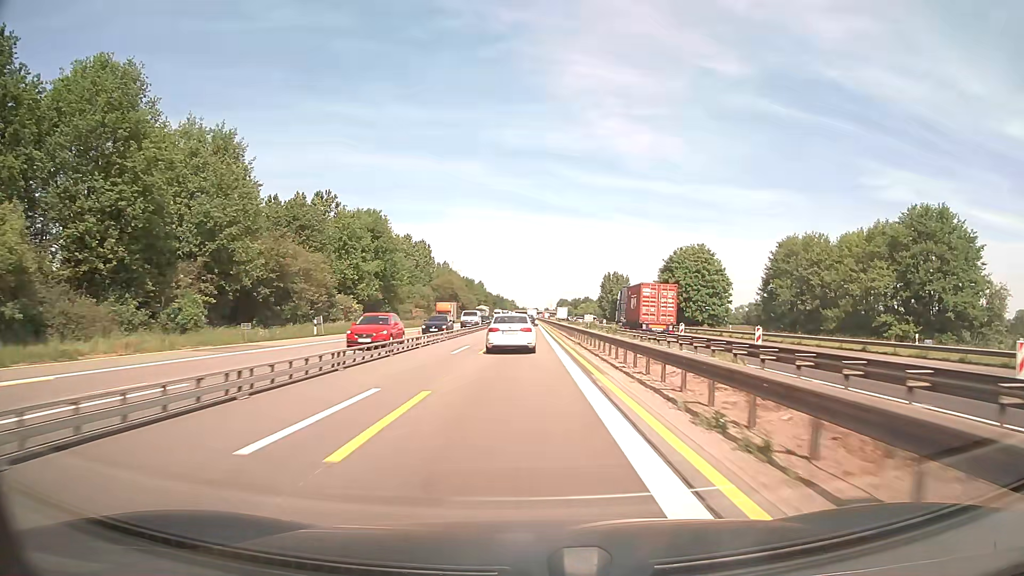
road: motorway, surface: asphalt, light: Day
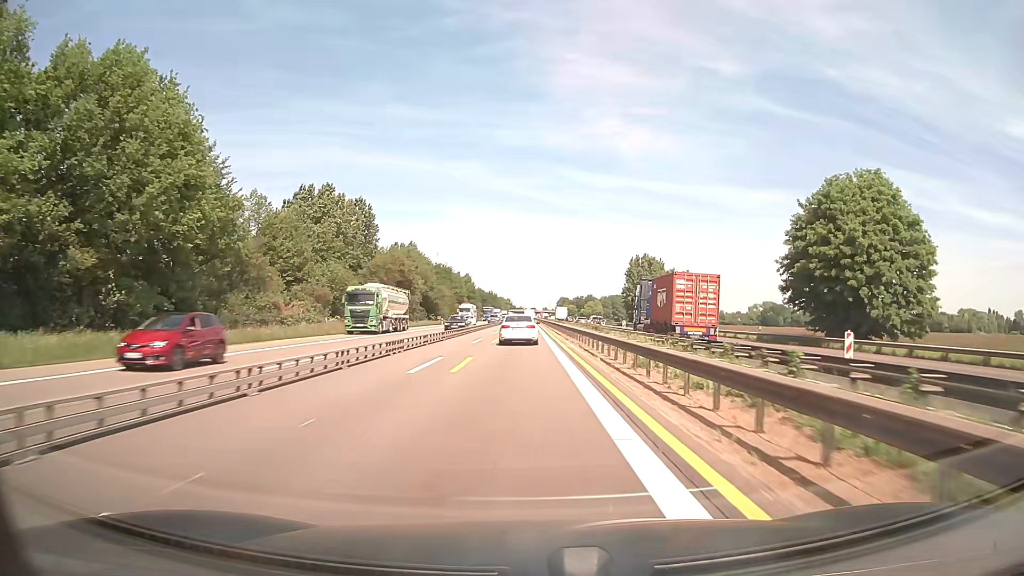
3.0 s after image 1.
(+0.3, +62.7) m; 0°
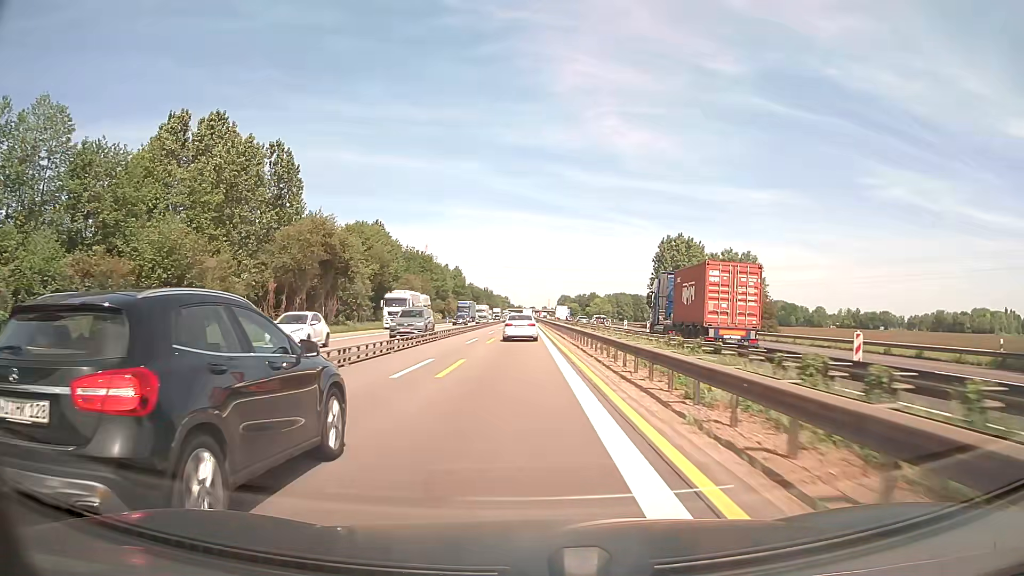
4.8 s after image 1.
(+0.1, +37.6) m; 0°
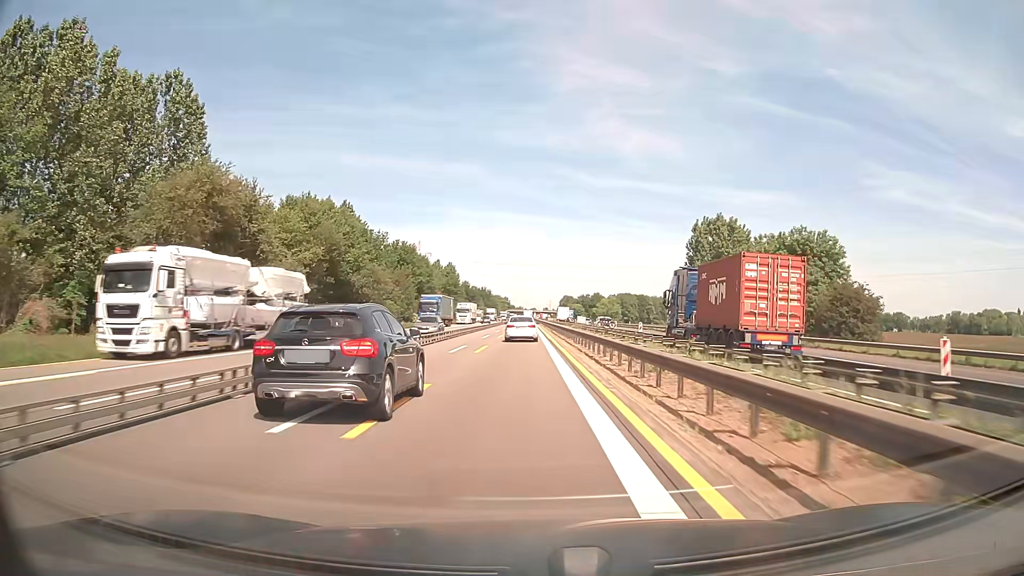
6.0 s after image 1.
(0.0, +25.1) m; 0°
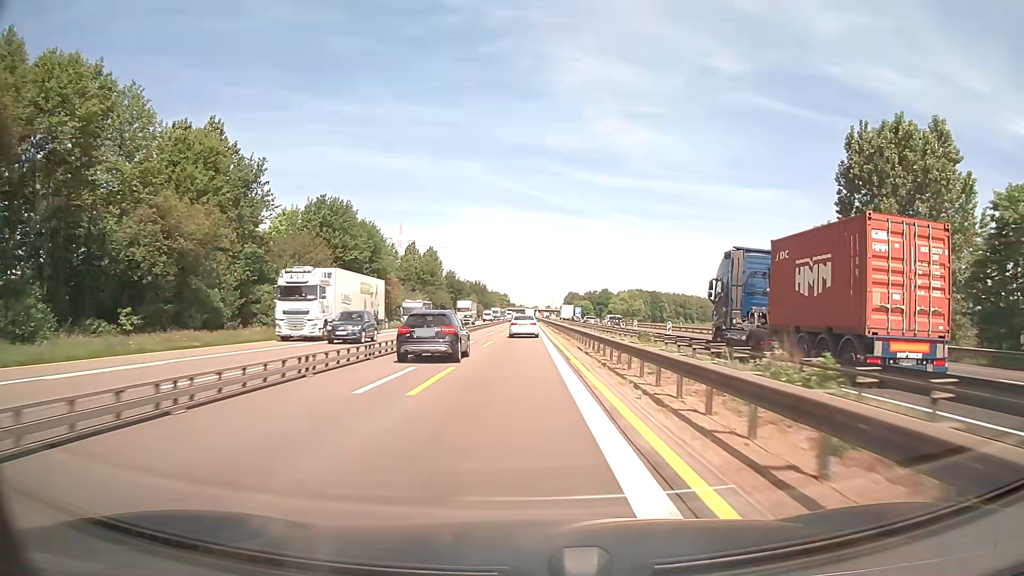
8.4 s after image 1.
(0.0, +50.3) m; 0°
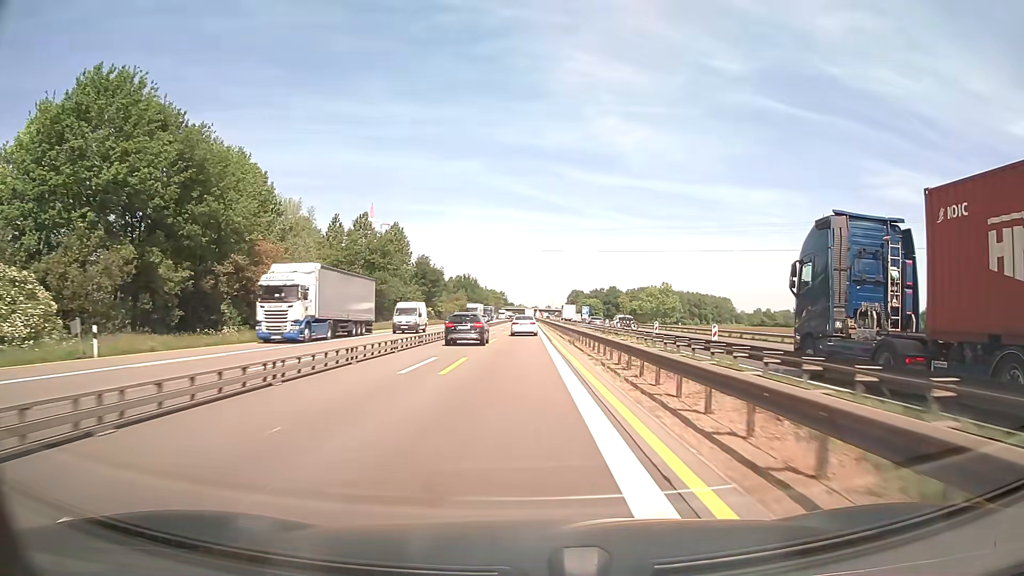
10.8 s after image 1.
(0.0, +50.2) m; 0°
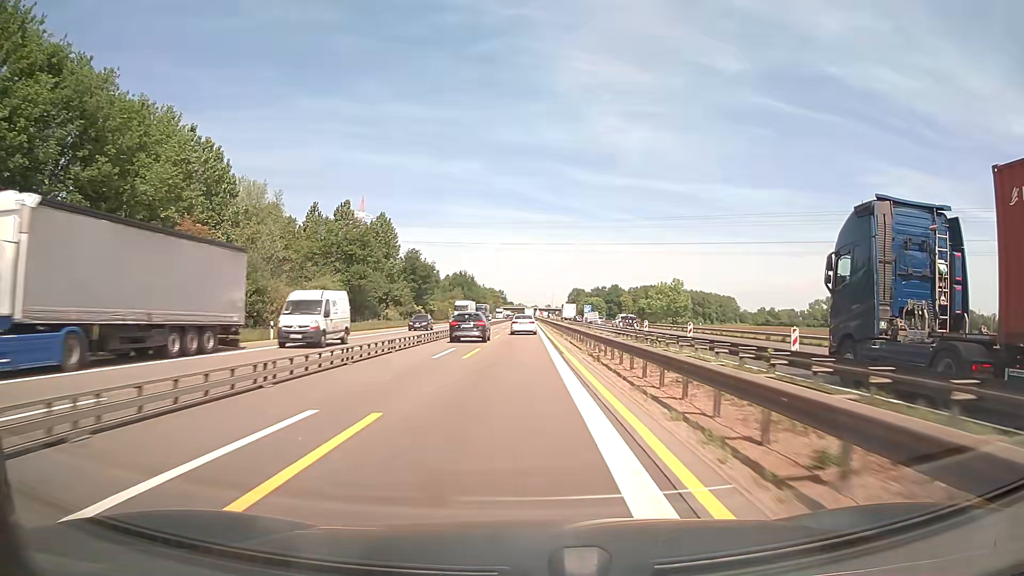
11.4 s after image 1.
(0.0, +12.5) m; 0°
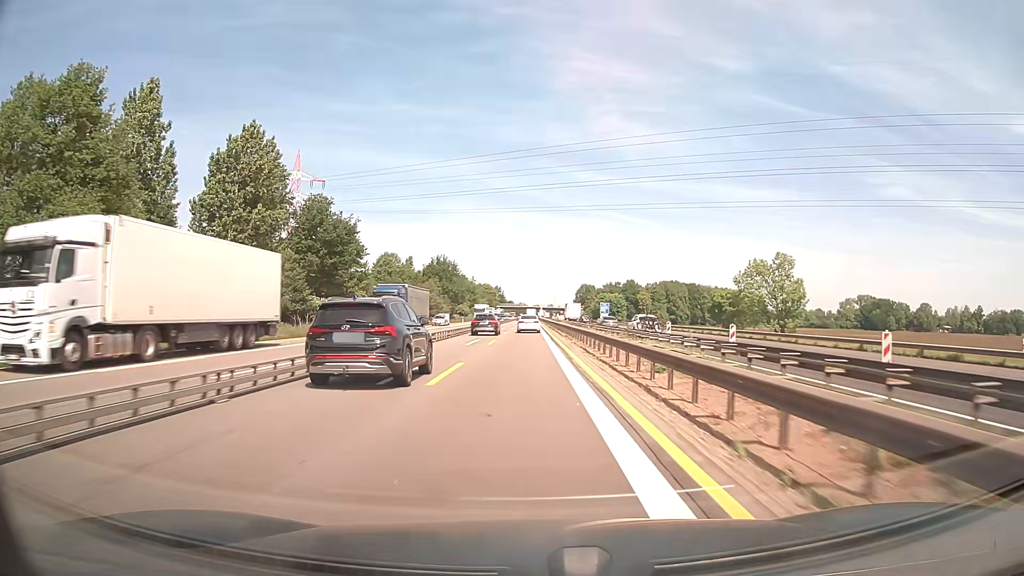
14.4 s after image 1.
(-0.1, +62.6) m; 0°
(0, +10) (0, +20) (0, +30) (0, +40) (0, +50) (0, +60) (0, +70) (0, +80) (0, +90) (0, +100) m
